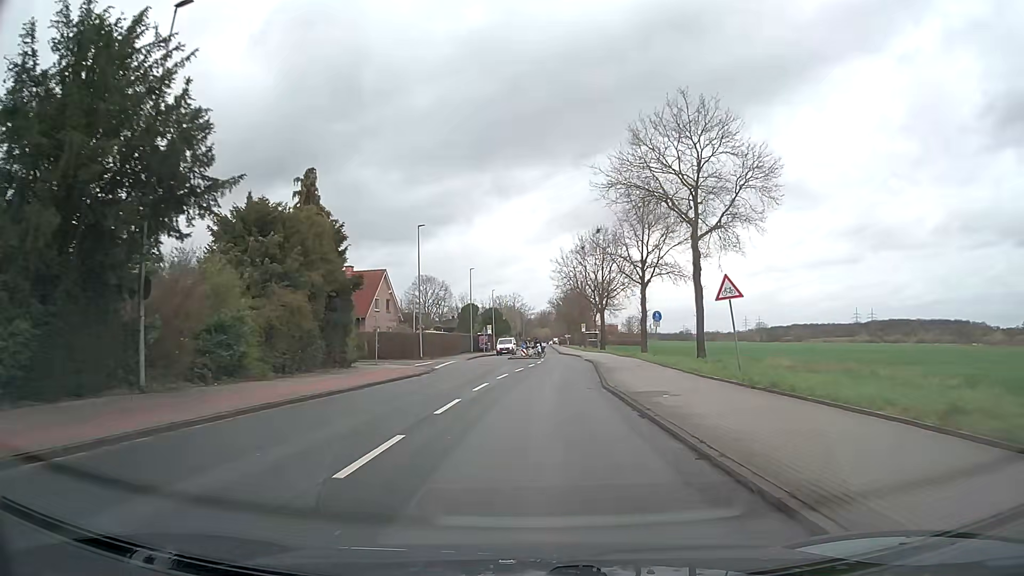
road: secondary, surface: asphalt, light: Day
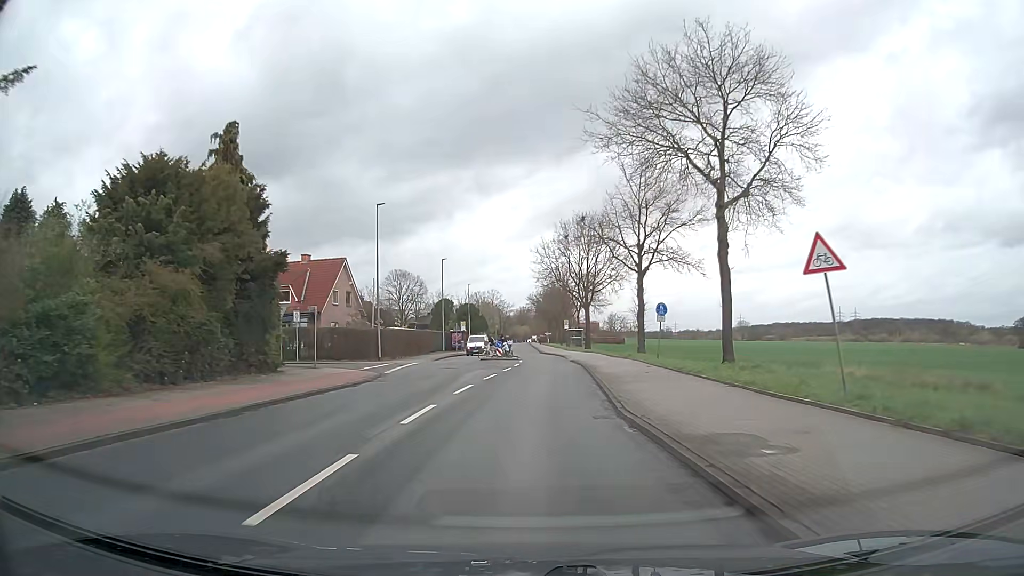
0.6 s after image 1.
(+0.2, +7.7) m; +2°
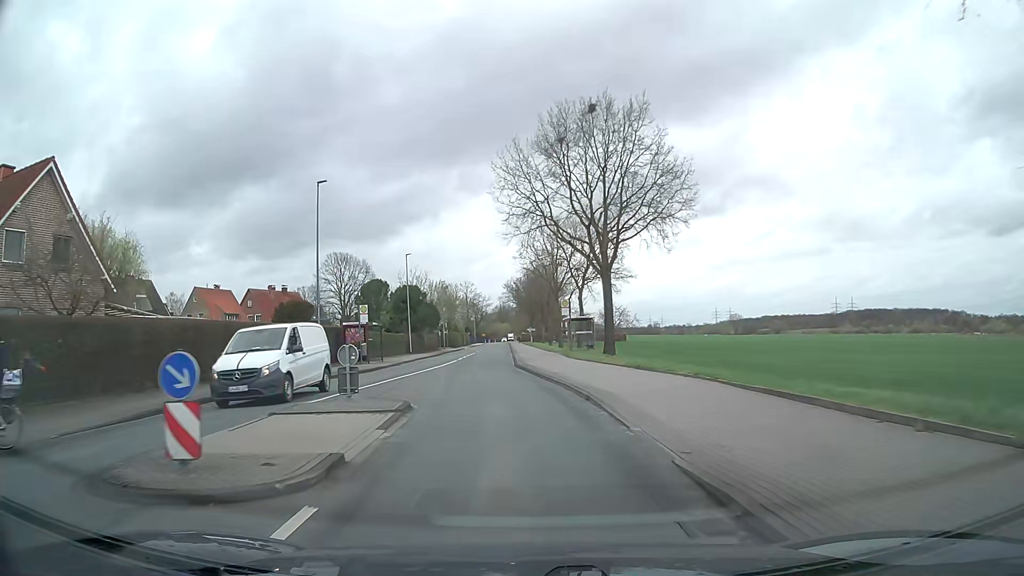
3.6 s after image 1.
(+0.9, +38.8) m; +1°
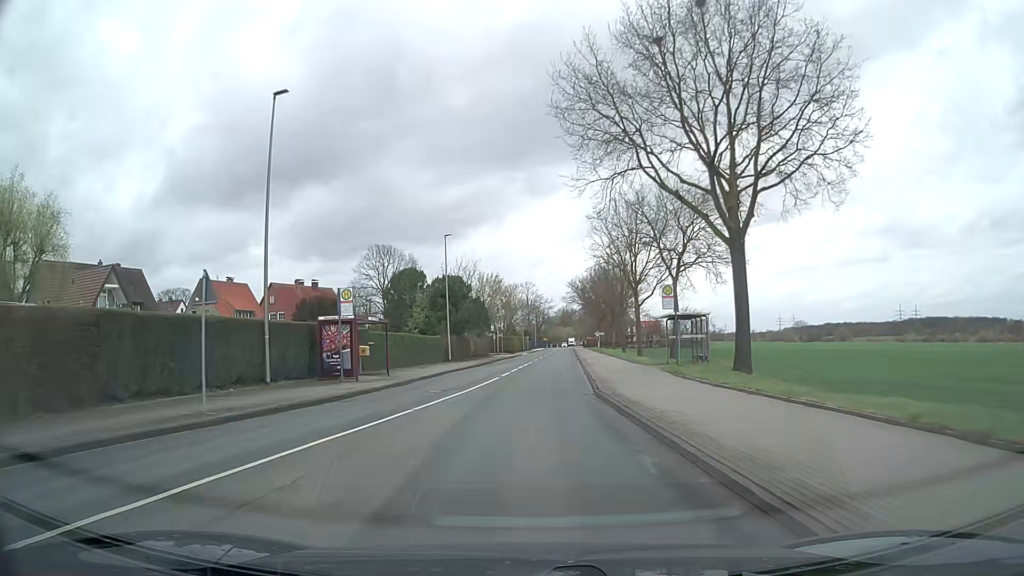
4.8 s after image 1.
(-0.8, +15.5) m; -6°
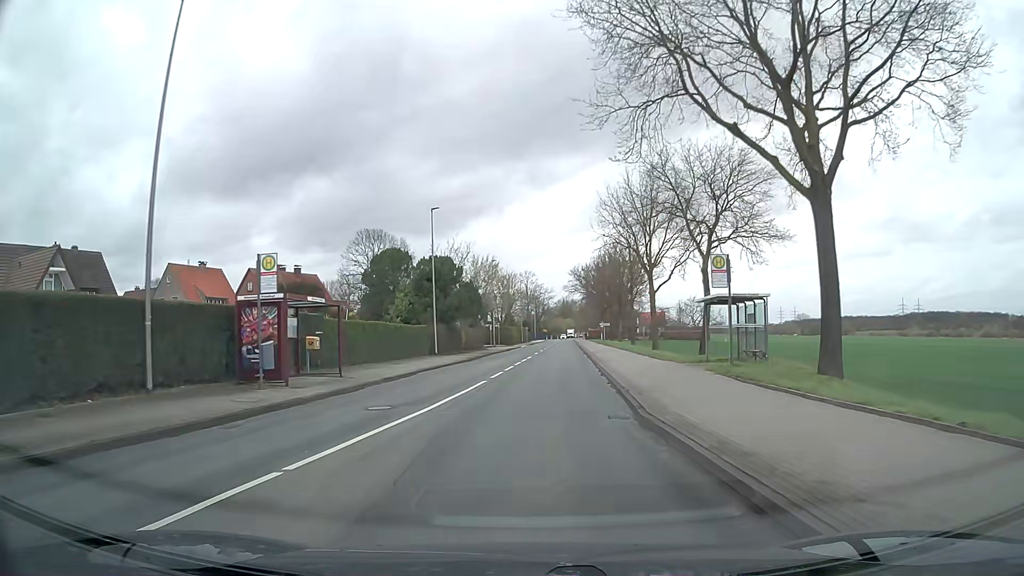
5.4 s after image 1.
(+0.1, +7.7) m; +1°
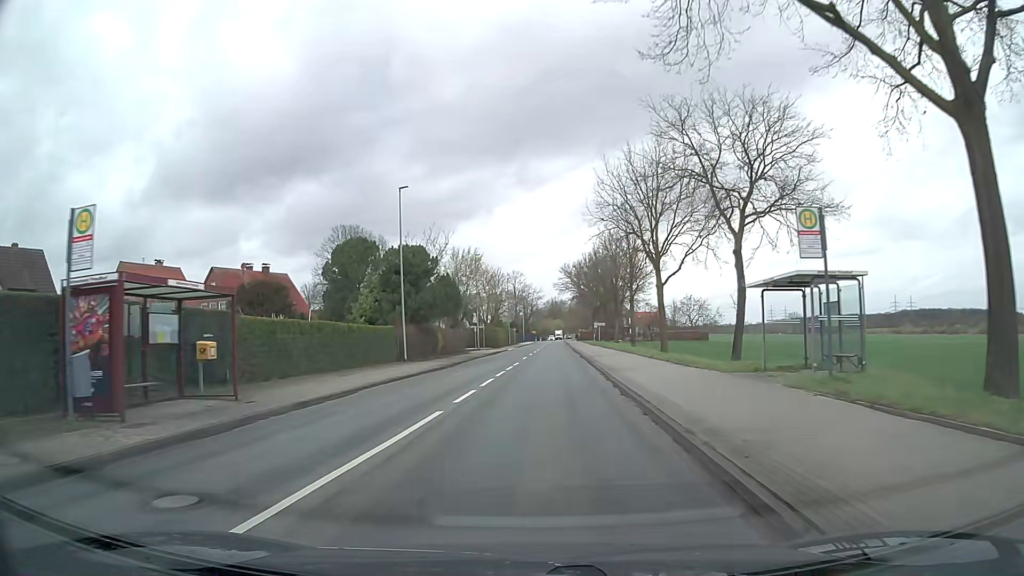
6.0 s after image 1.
(0.0, +7.8) m; +1°
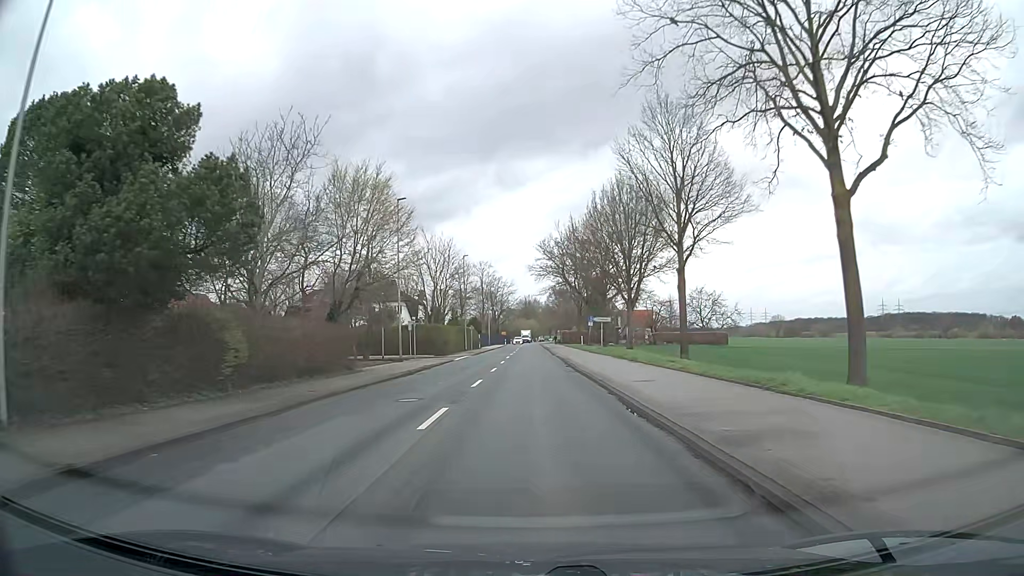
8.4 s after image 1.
(+0.6, +30.9) m; +2°
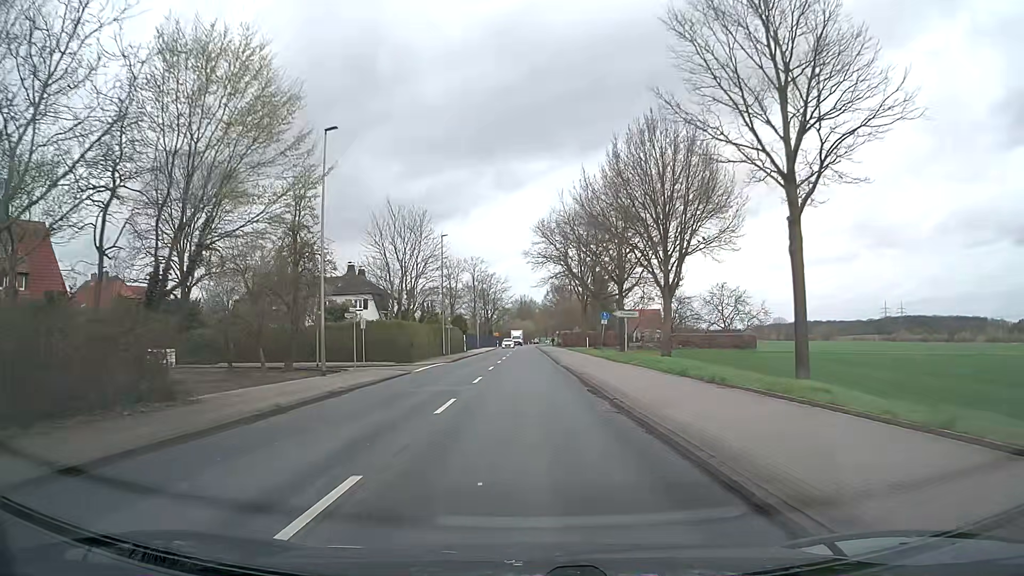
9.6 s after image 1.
(+0.1, +15.4) m; 0°
(0, +10) (0, +20) (0, +30) (0, +40) (0, +50) (0, +60) (0, +70) (0, +80) (0, +90) (0, +100) m
